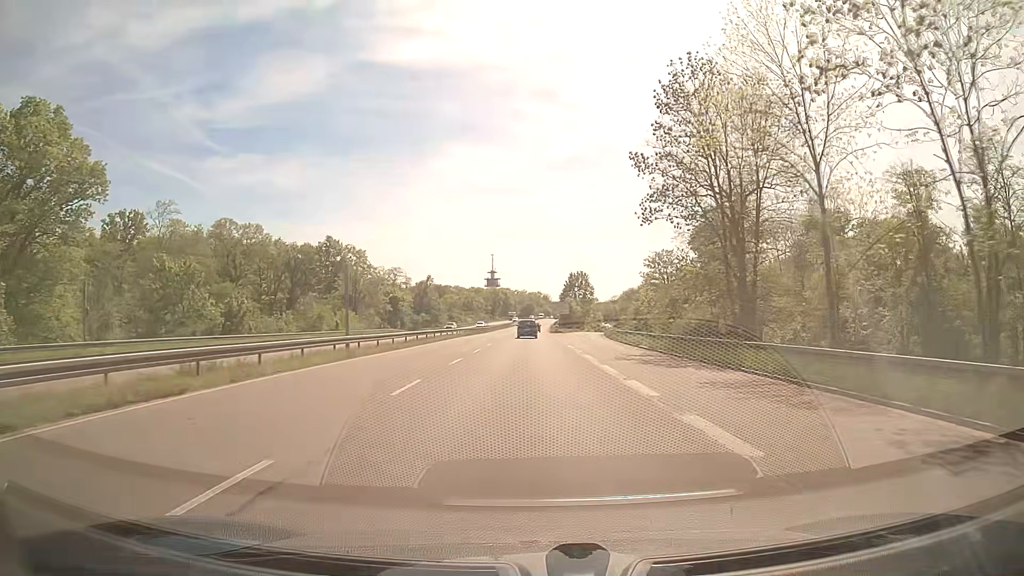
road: trunk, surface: asphalt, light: Day
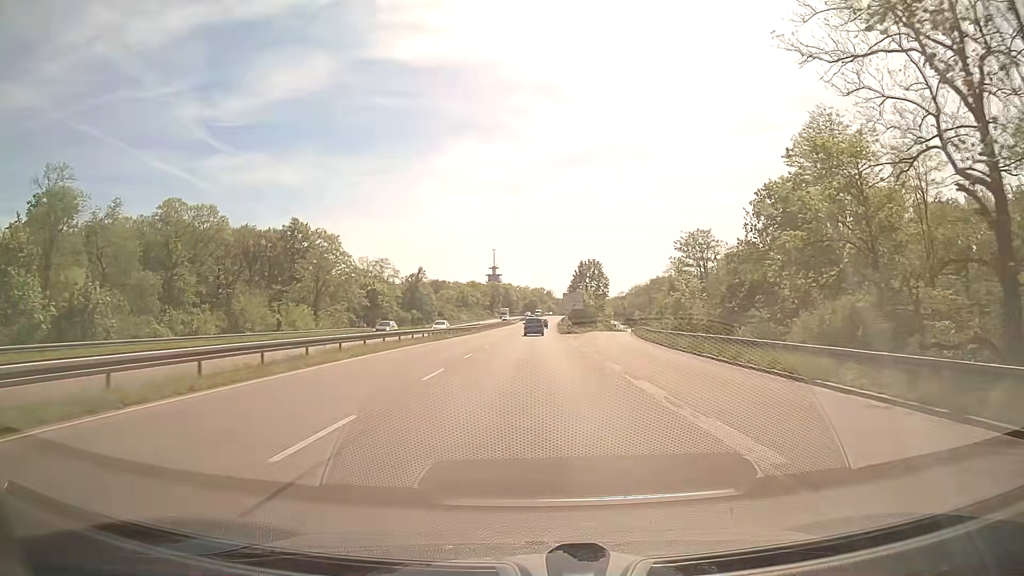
(0.0, +24.2) m; 0°
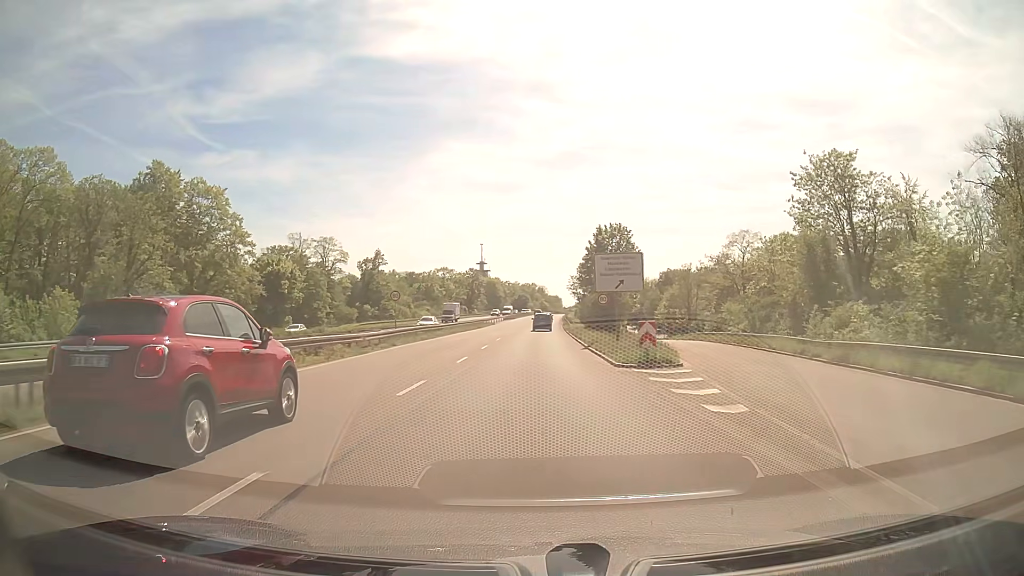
(+0.2, +48.9) m; +1°
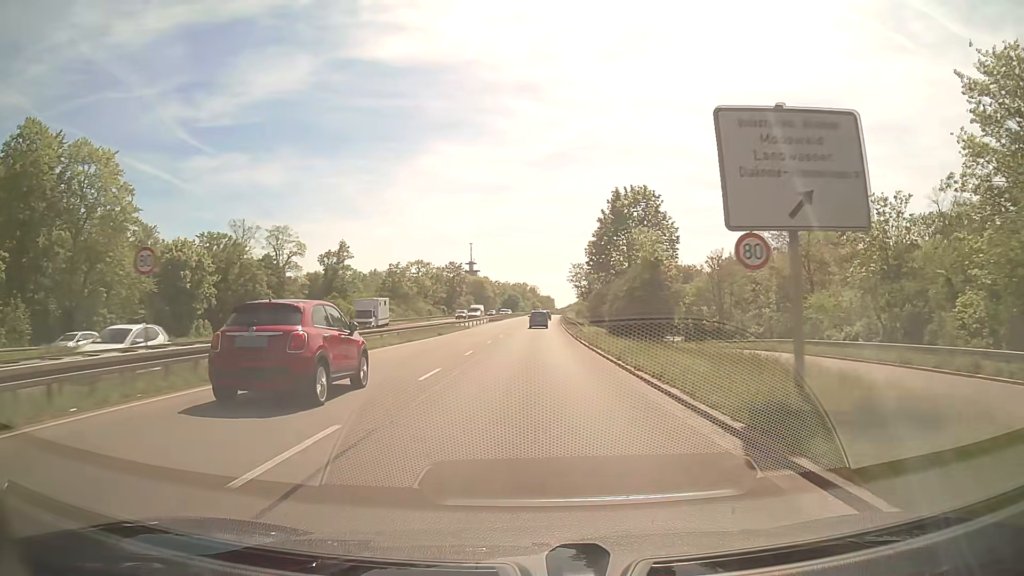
(+0.2, +24.6) m; +1°
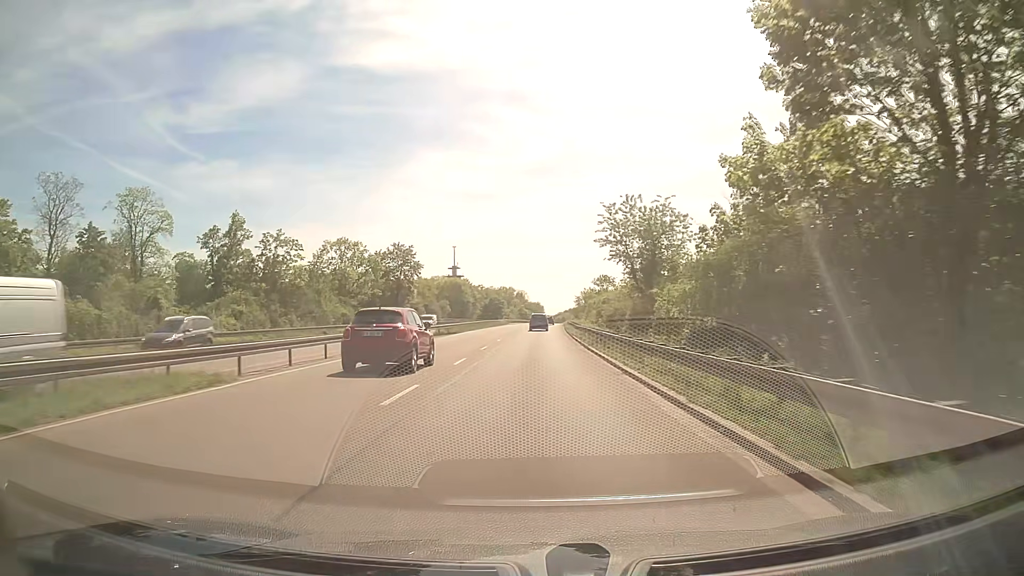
(+0.4, +48.8) m; +1°
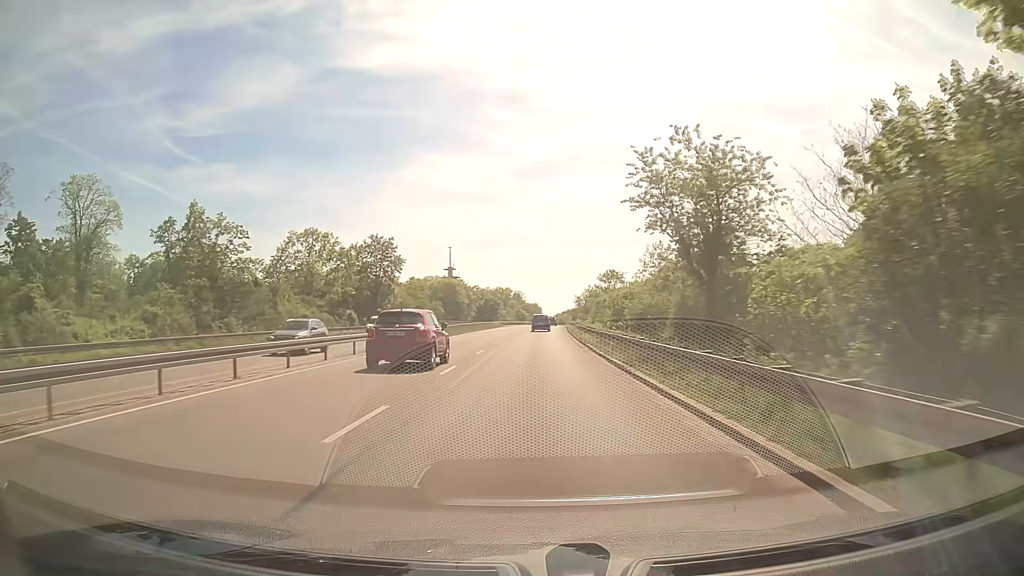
(0.0, +12.2) m; +1°
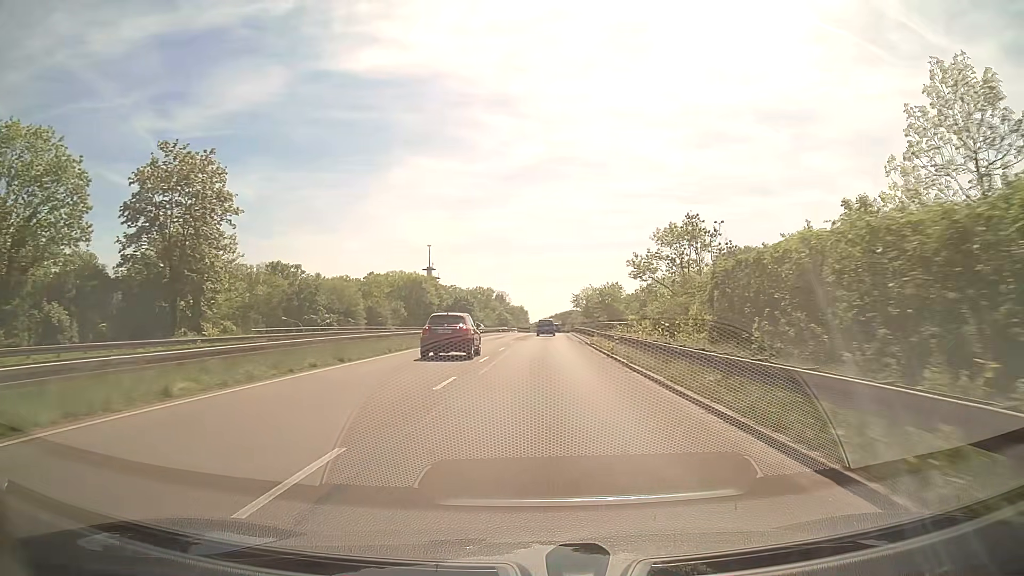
(+0.2, +48.4) m; +1°
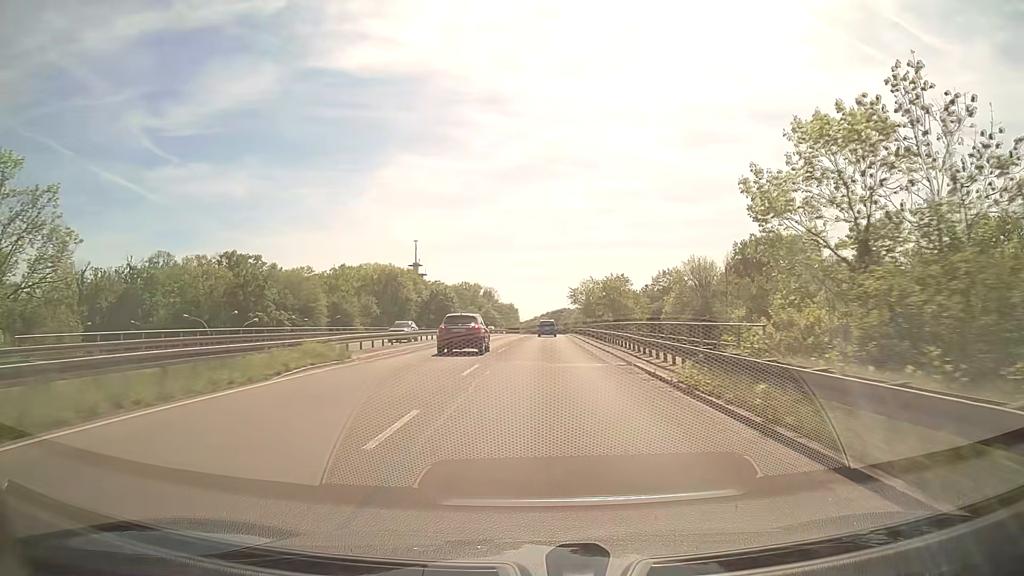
(+0.1, +24.1) m; +1°
(0, +10) (0, +20) (0, +30) (+1, +40) (+1, +50) (+1, +60) (+2, +70) (+2, +80) (+3, +90) (+3, +100) m
